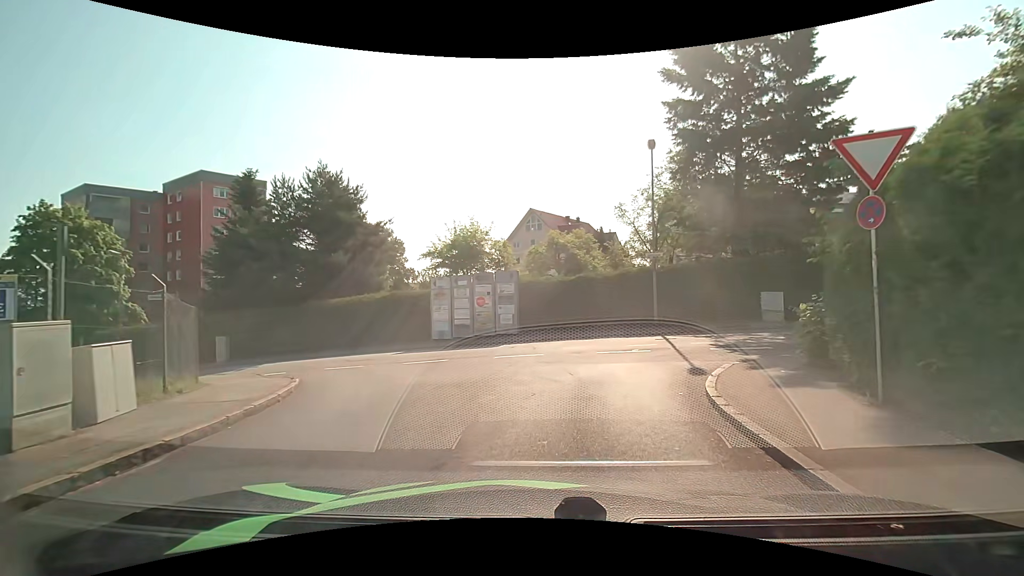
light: Day
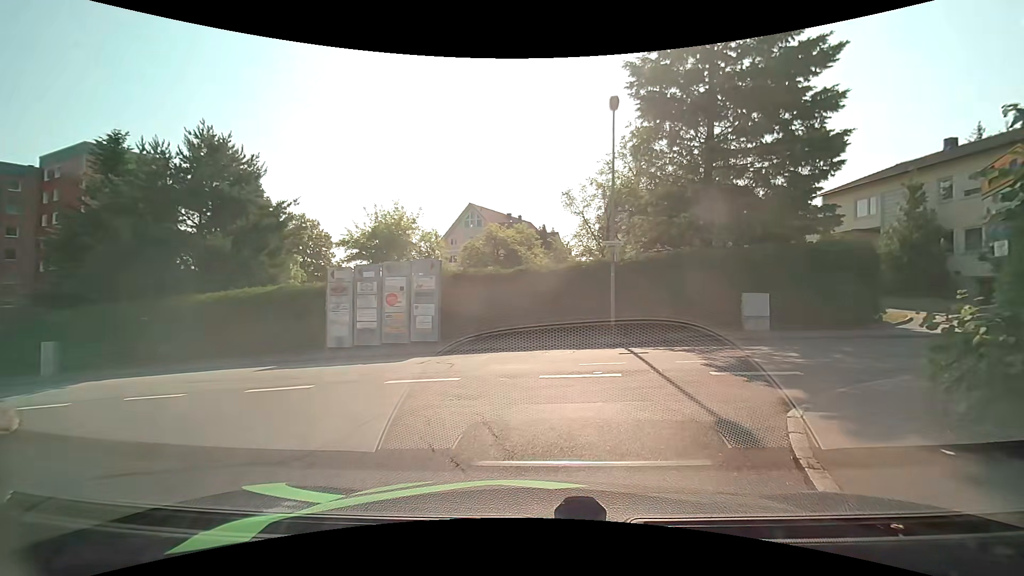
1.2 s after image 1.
(+0.2, +5.1) m; +6°
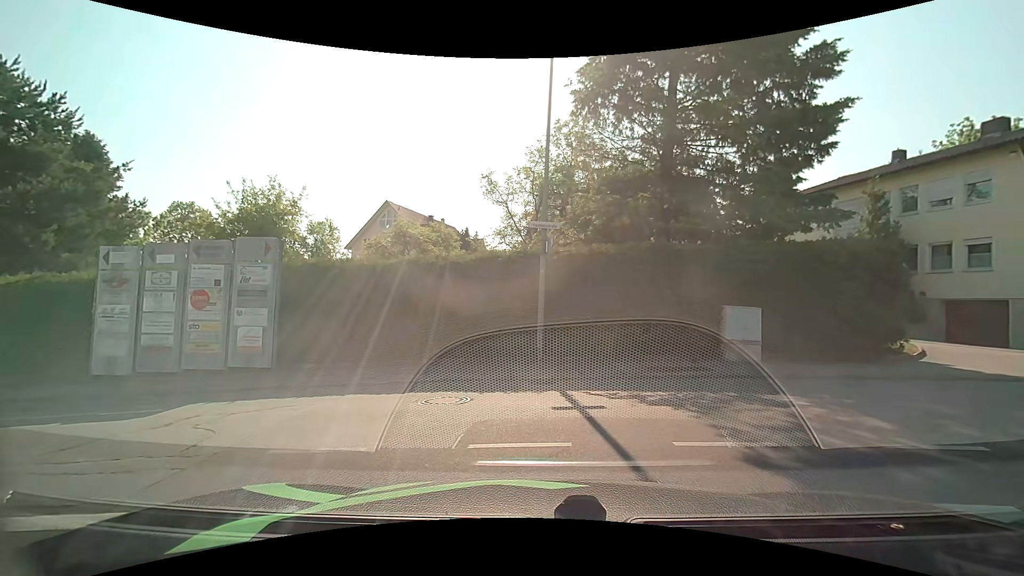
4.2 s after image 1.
(+0.5, +5.6) m; +7°
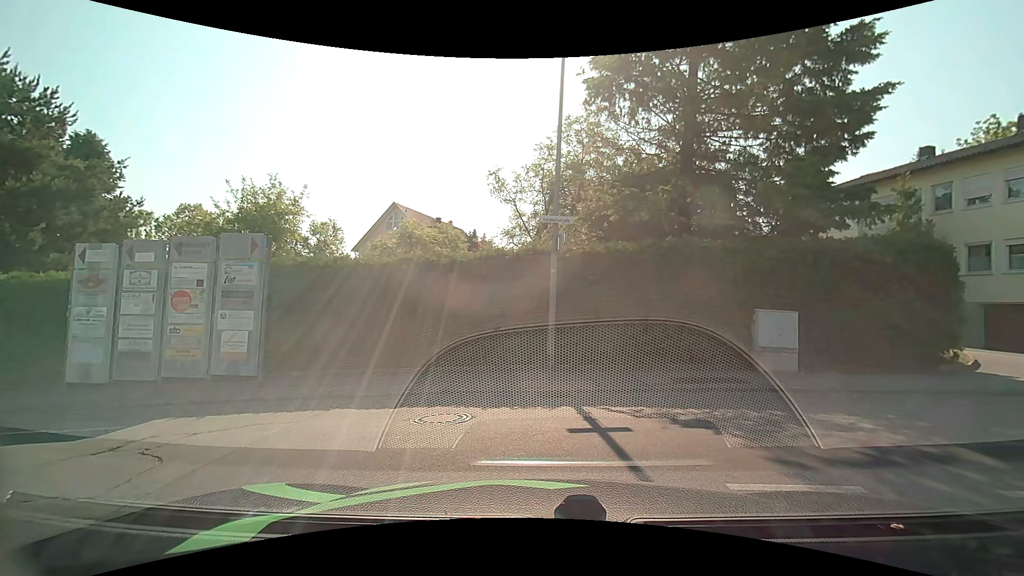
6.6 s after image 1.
(0.0, +1.1) m; 0°
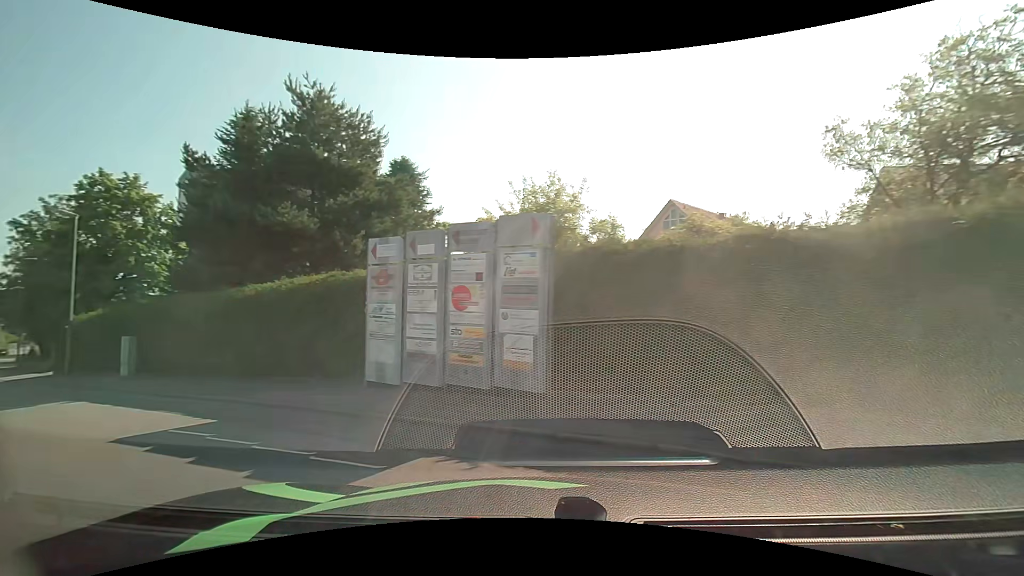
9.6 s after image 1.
(-0.9, +3.8) m; -33°
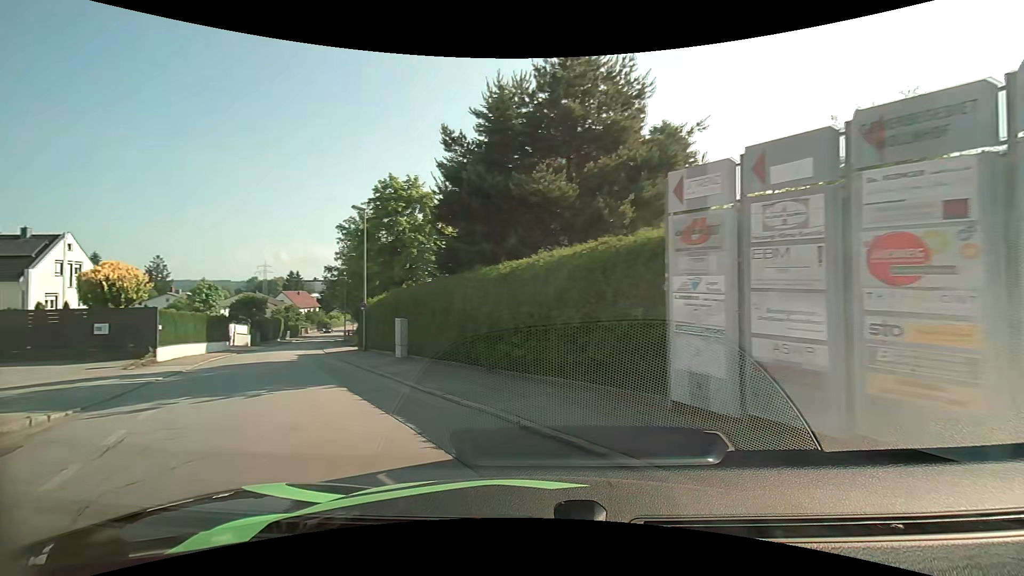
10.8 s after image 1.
(-1.0, +4.4) m; -25°
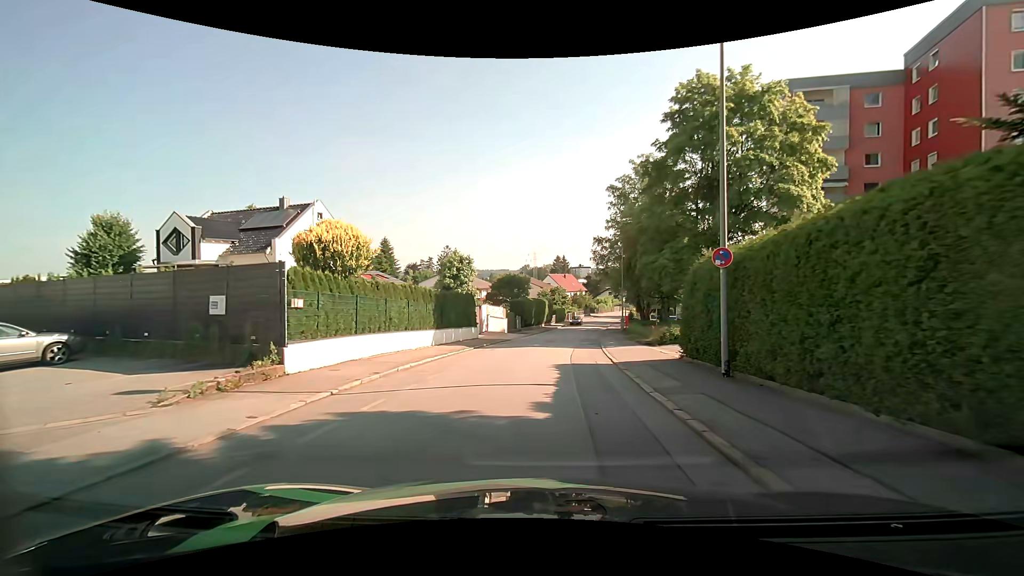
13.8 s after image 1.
(-7.1, +17.1) m; -29°
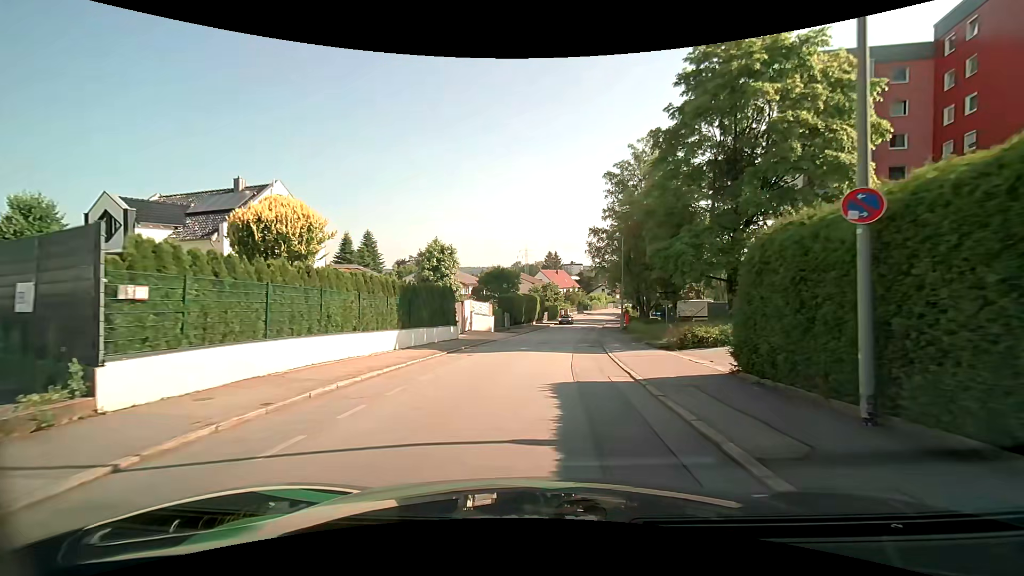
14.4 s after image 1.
(0.0, +4.9) m; +1°
